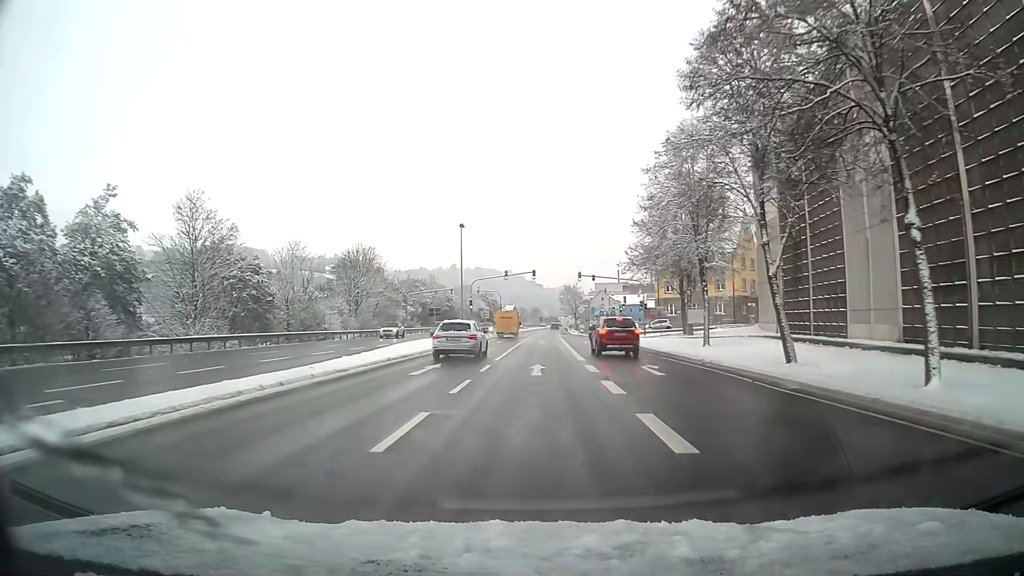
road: primary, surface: asphalt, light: Day
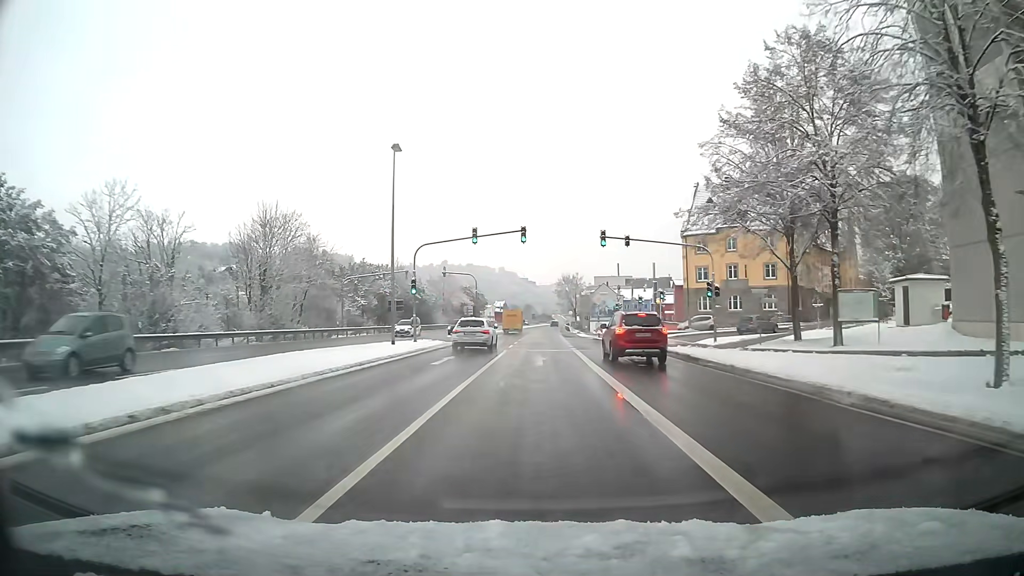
(+0.1, +27.3) m; +1°
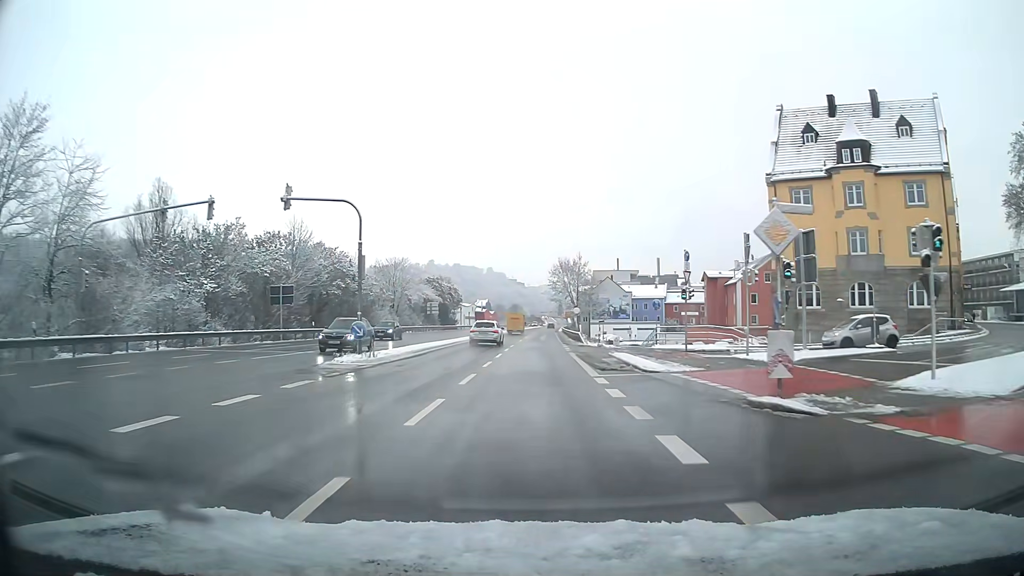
(+0.3, +37.6) m; +1°
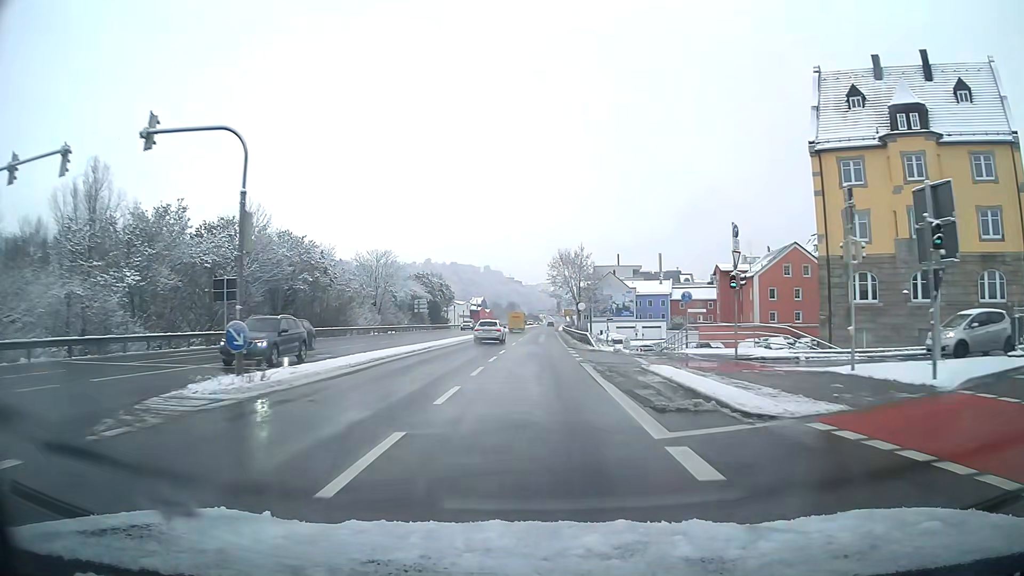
(0.0, +9.6) m; 0°
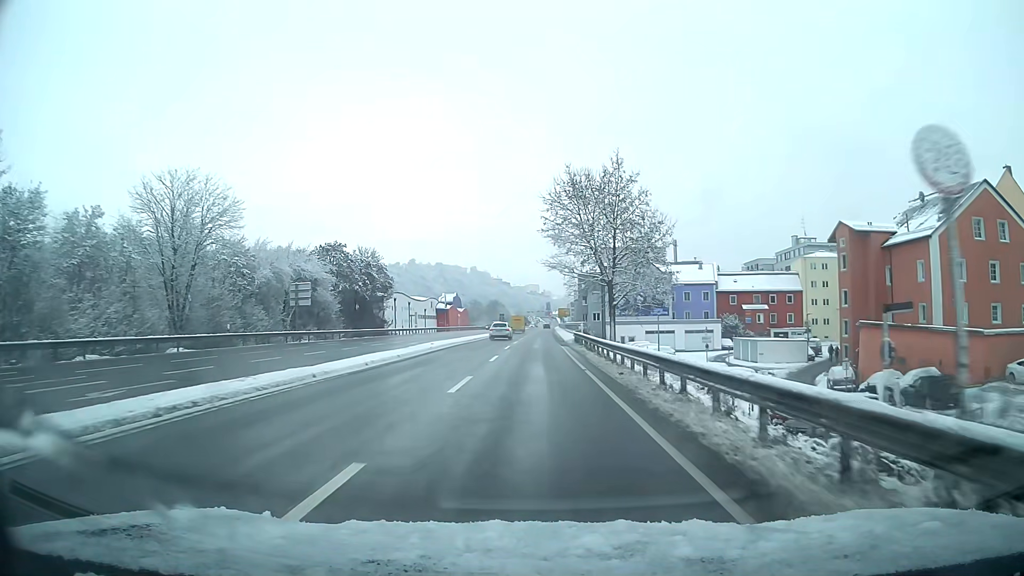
(+0.3, +49.1) m; +1°
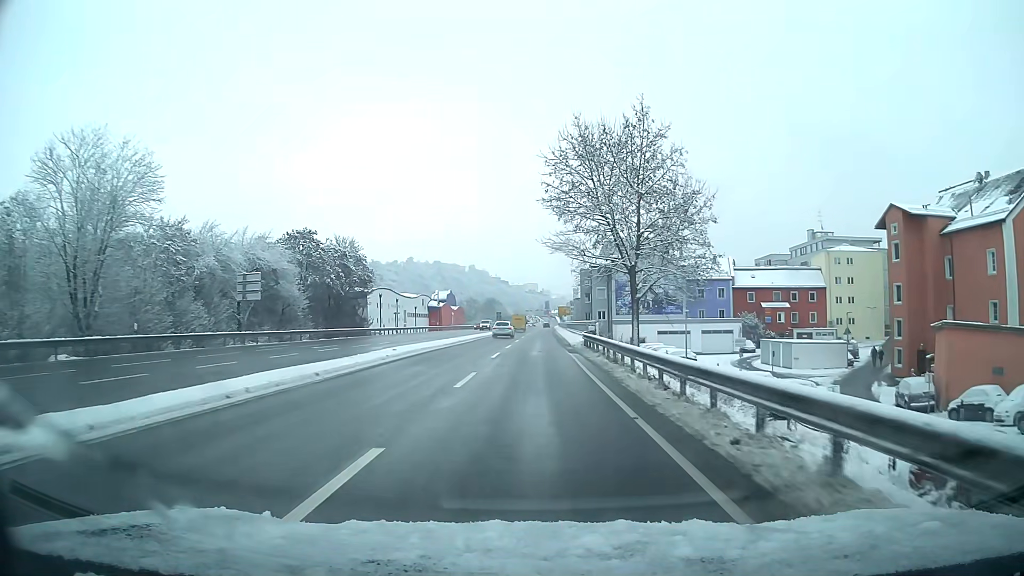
(0.0, +10.0) m; 0°
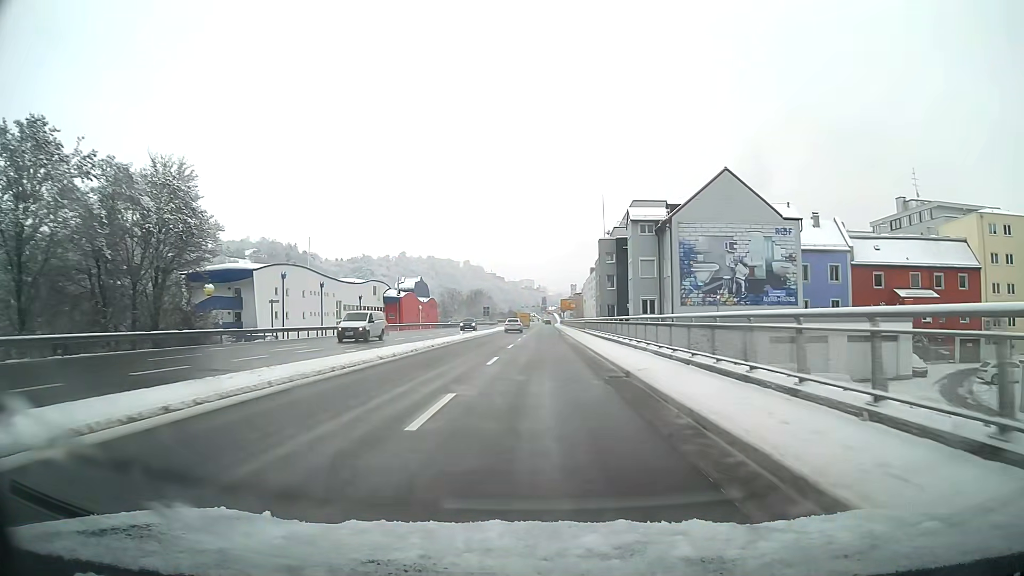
(+0.2, +40.1) m; +1°
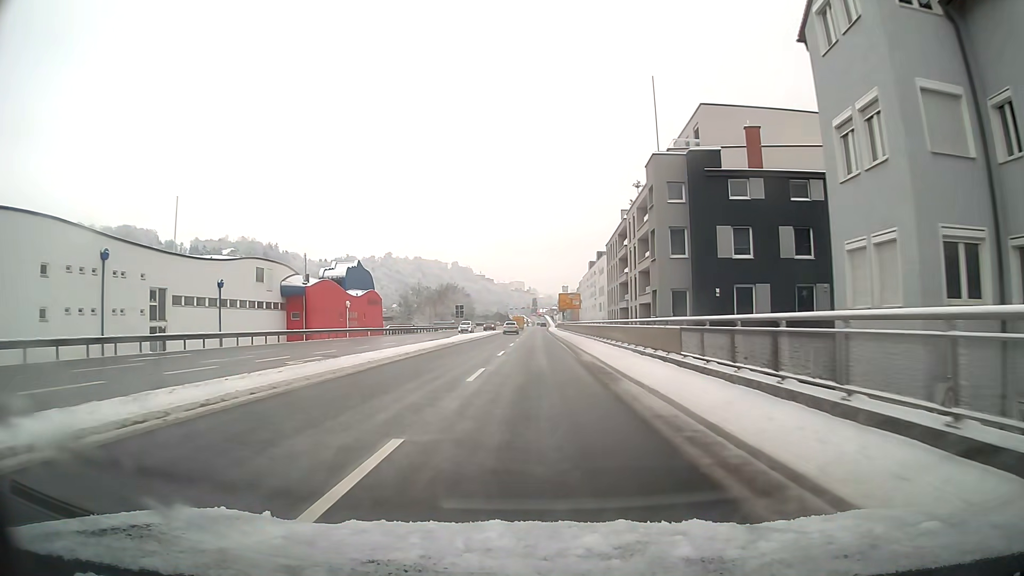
(+0.3, +40.7) m; +1°
